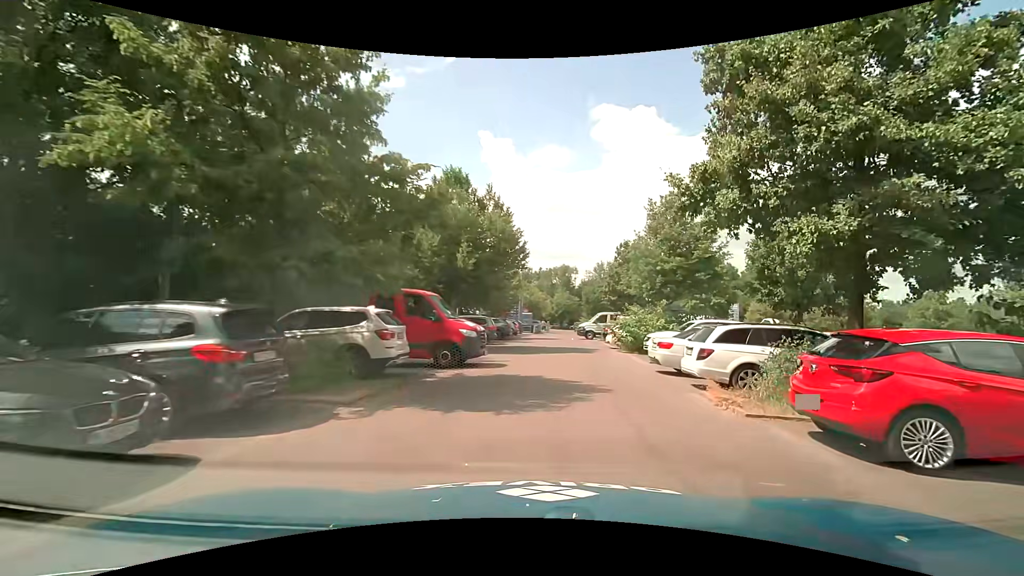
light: Day
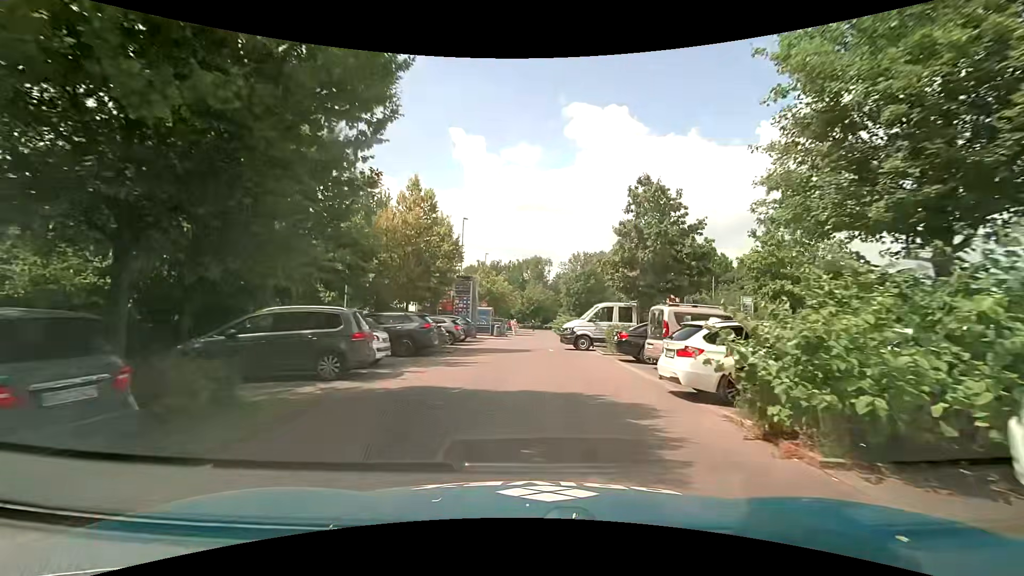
(+1.1, +17.9) m; +3°
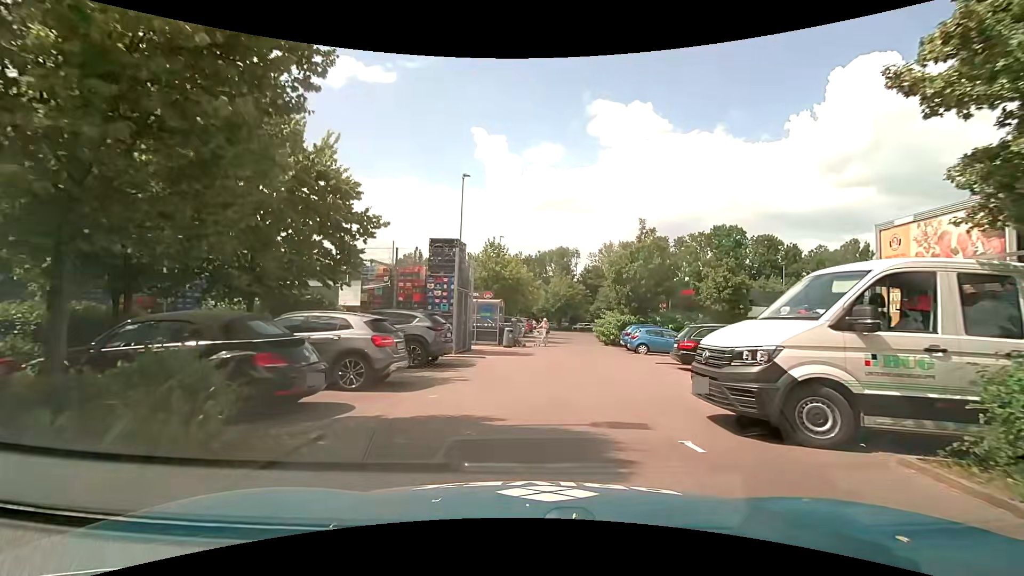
(-0.4, +16.8) m; -3°
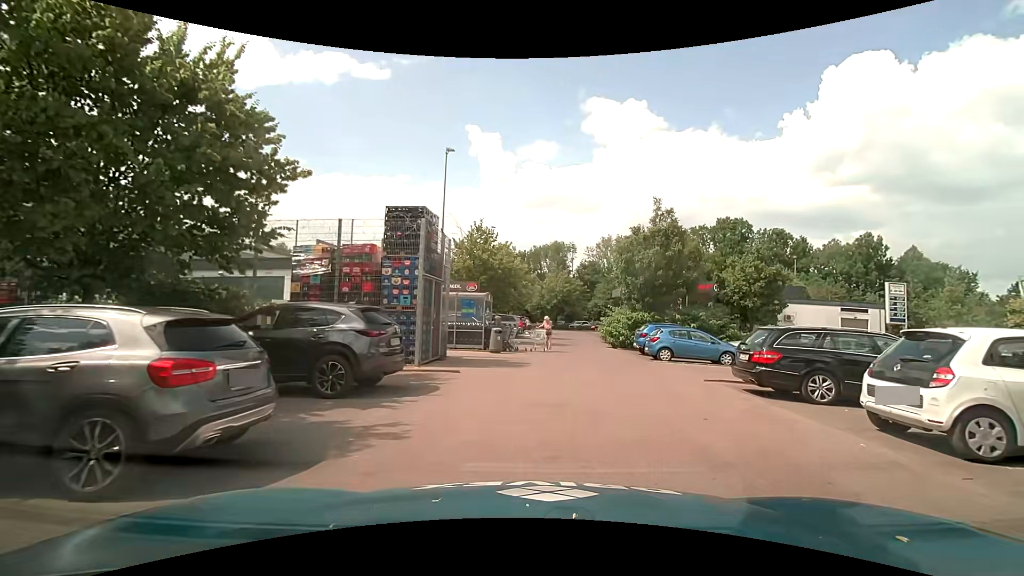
(0.0, +5.4) m; 0°
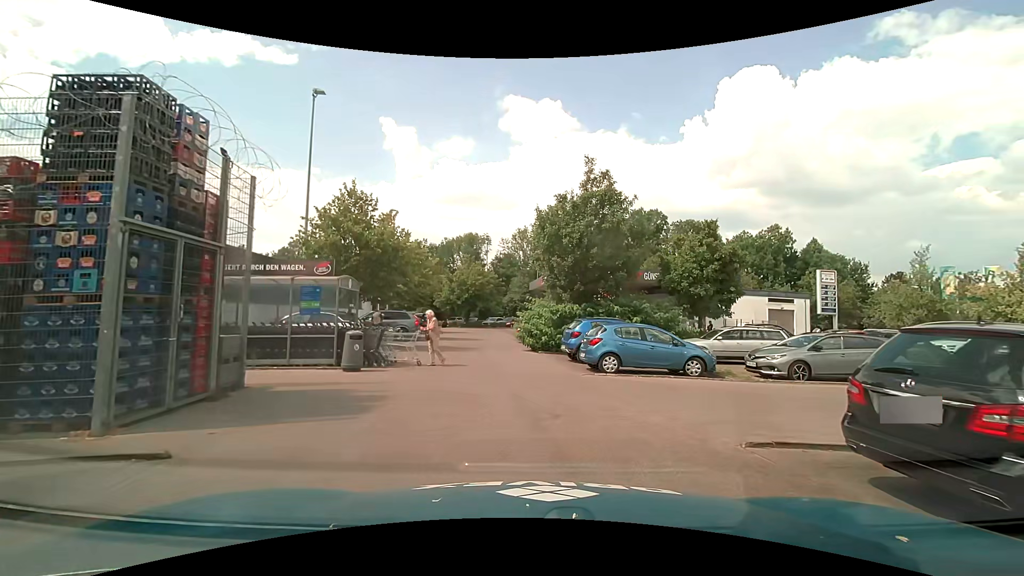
(+0.7, +7.3) m; +11°
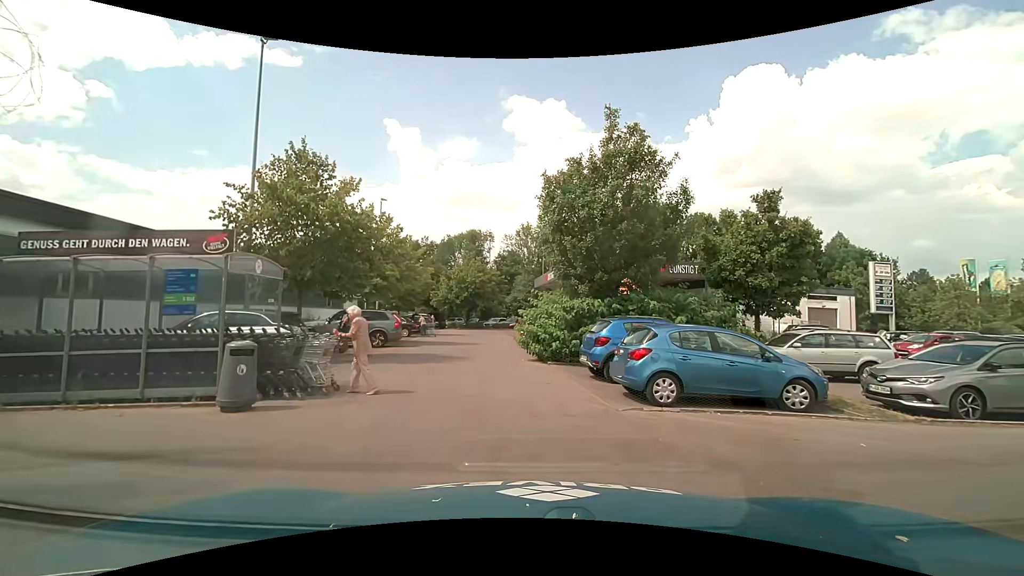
(-0.1, +5.4) m; -1°
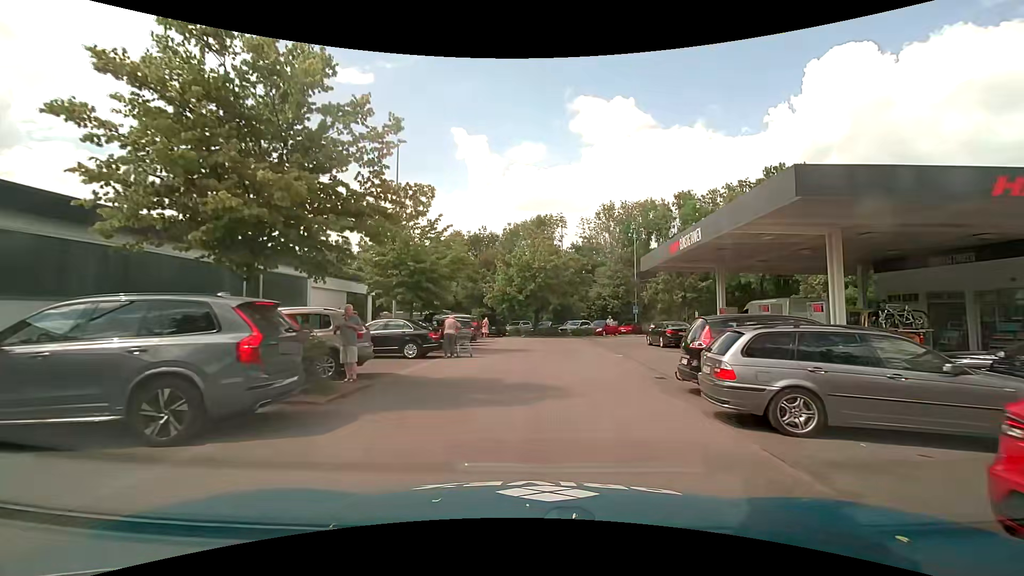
(-1.9, +17.9) m; -9°
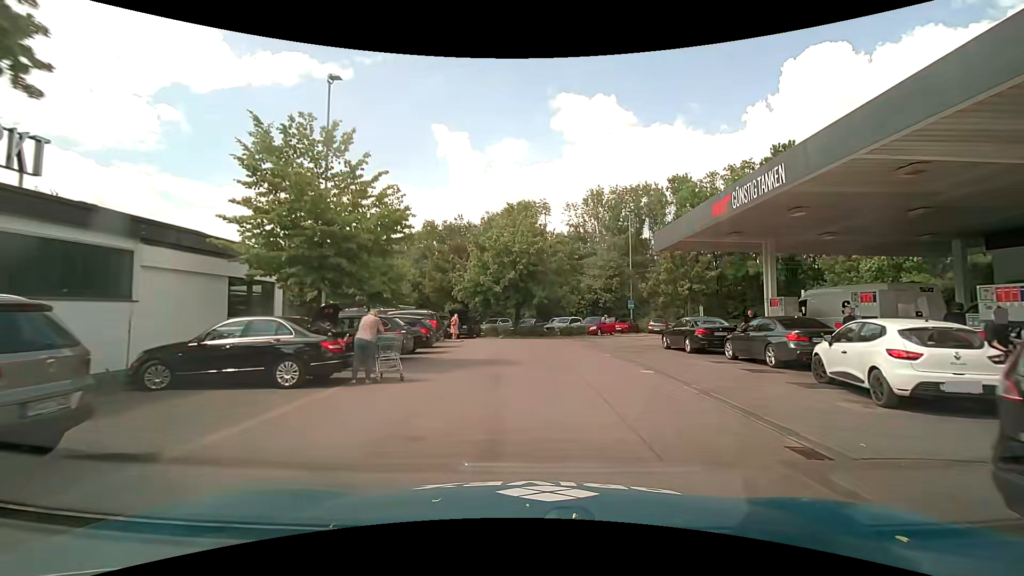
(+0.2, +7.8) m; +3°
